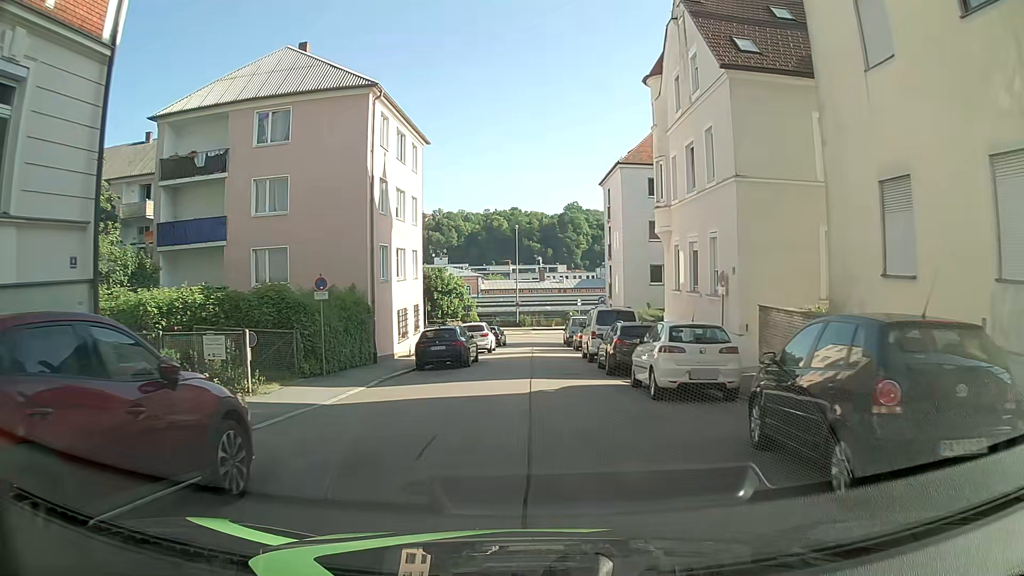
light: Day
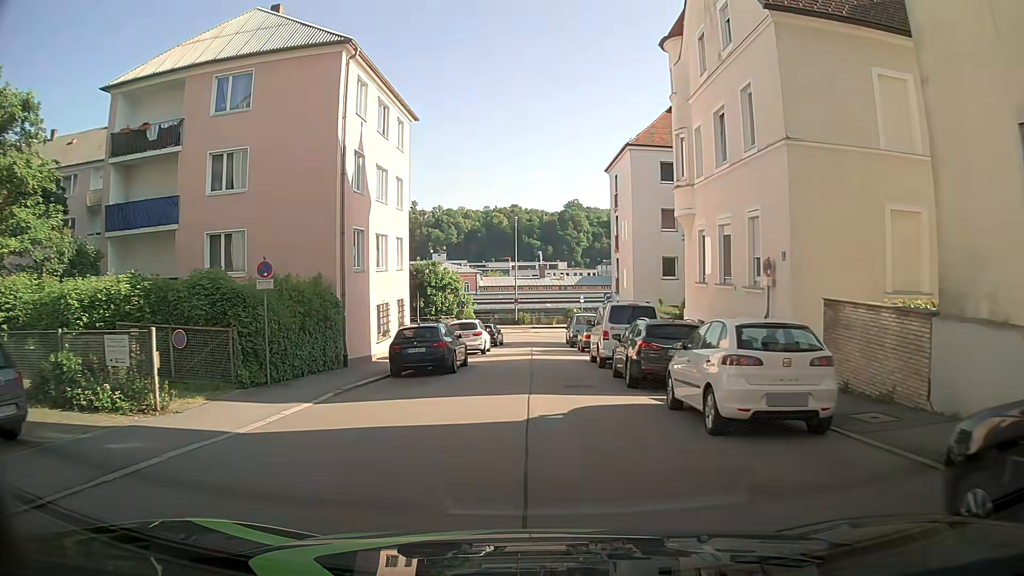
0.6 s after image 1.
(+0.1, +4.1) m; +2°
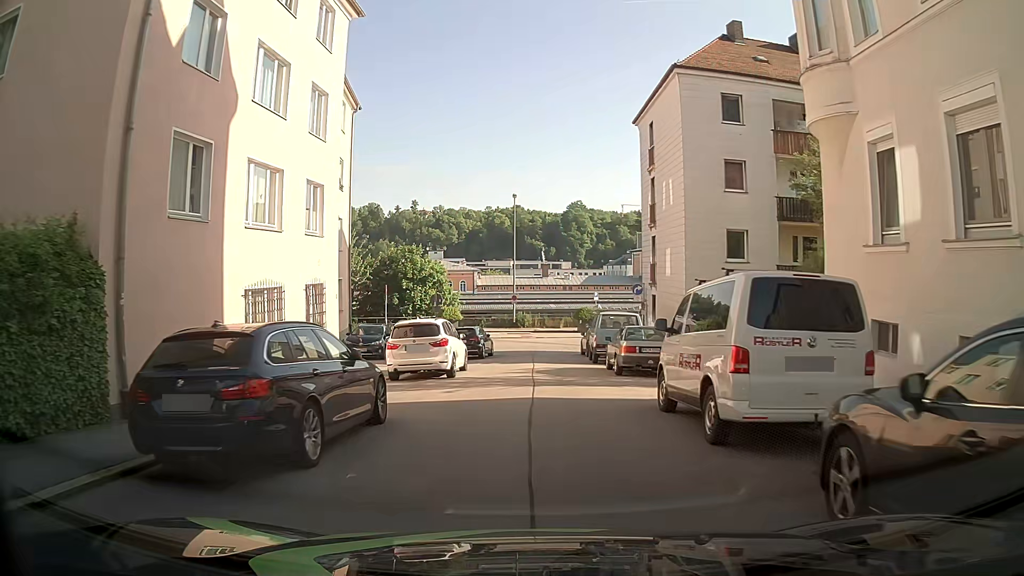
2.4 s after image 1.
(-0.6, +12.8) m; -3°
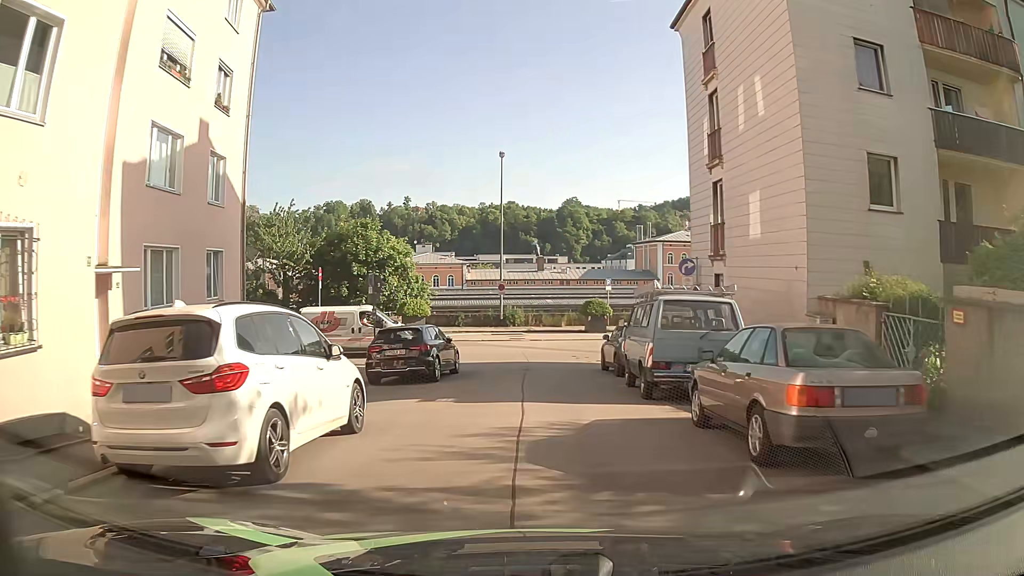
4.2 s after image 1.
(0.0, +12.3) m; +2°
